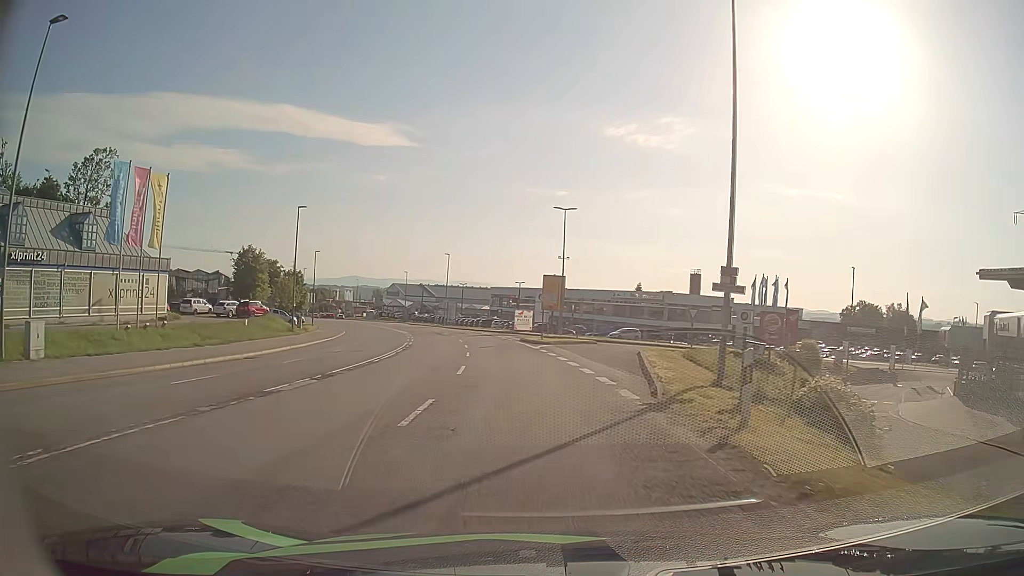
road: secondary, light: Day
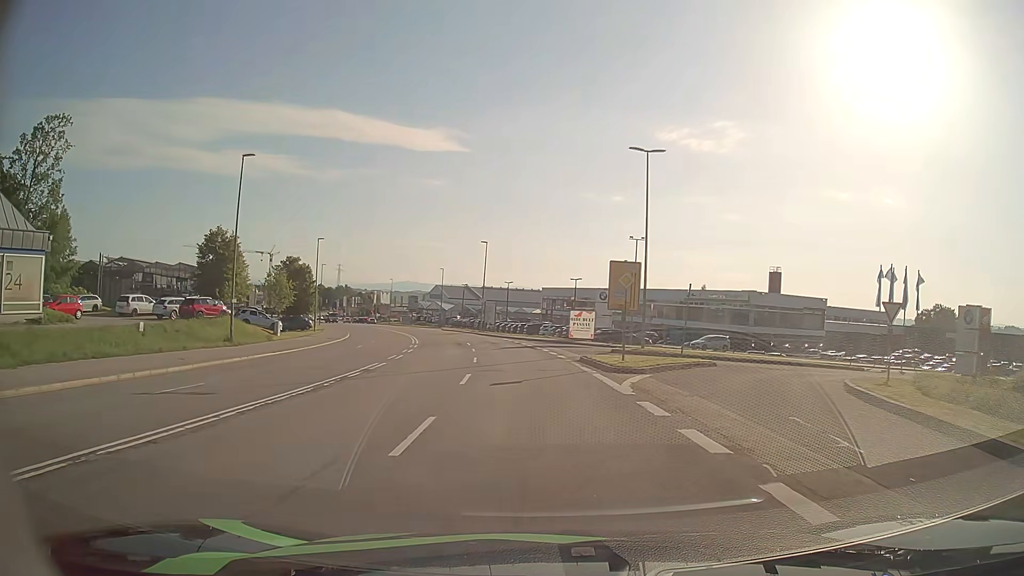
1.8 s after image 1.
(-0.8, +19.9) m; -5°
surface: asphalt
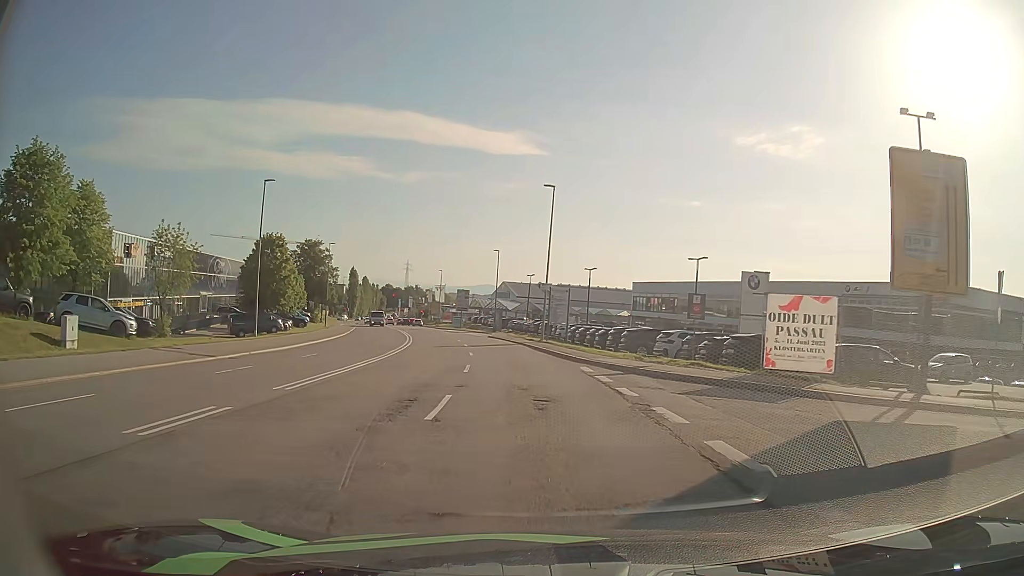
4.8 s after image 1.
(-1.9, +33.0) m; -7°
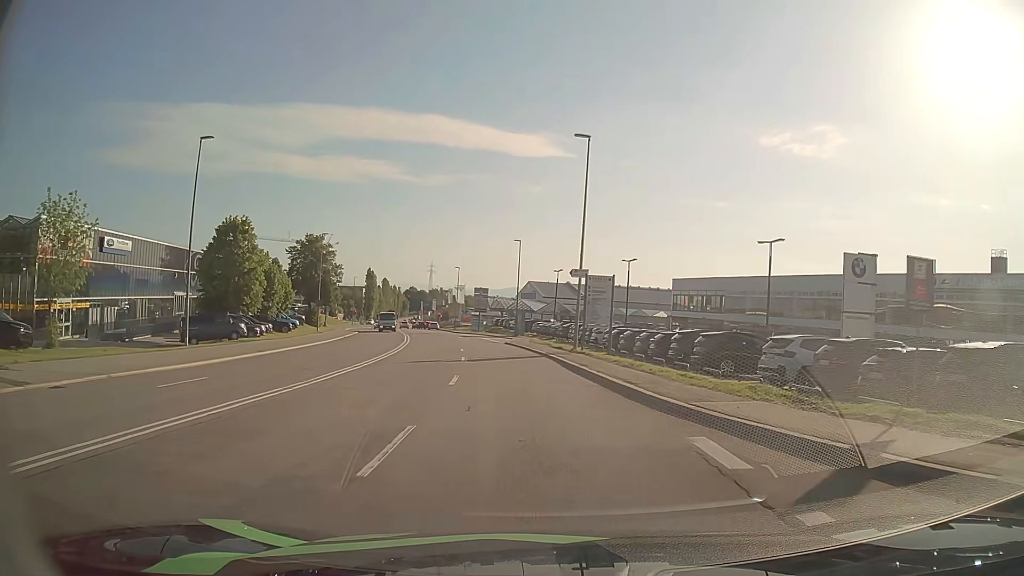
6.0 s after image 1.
(-0.3, +12.5) m; -2°
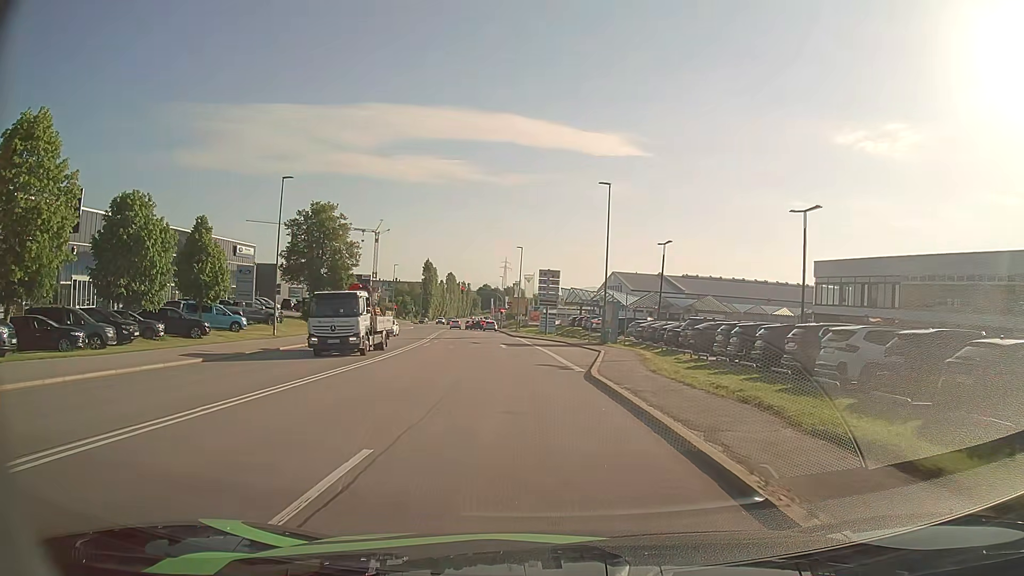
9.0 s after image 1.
(-1.7, +29.0) m; -7°
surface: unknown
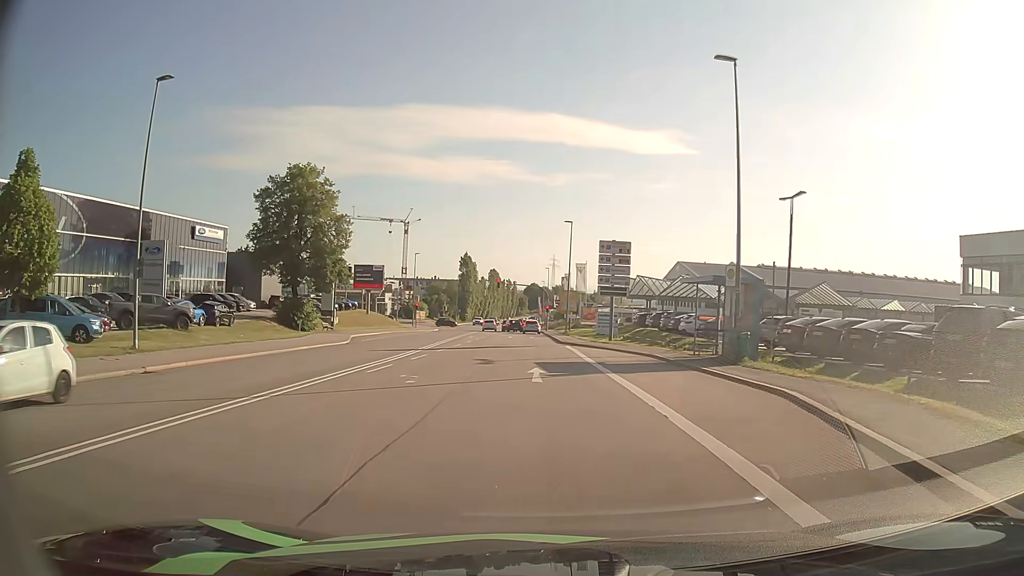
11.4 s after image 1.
(-0.8, +20.7) m; -4°
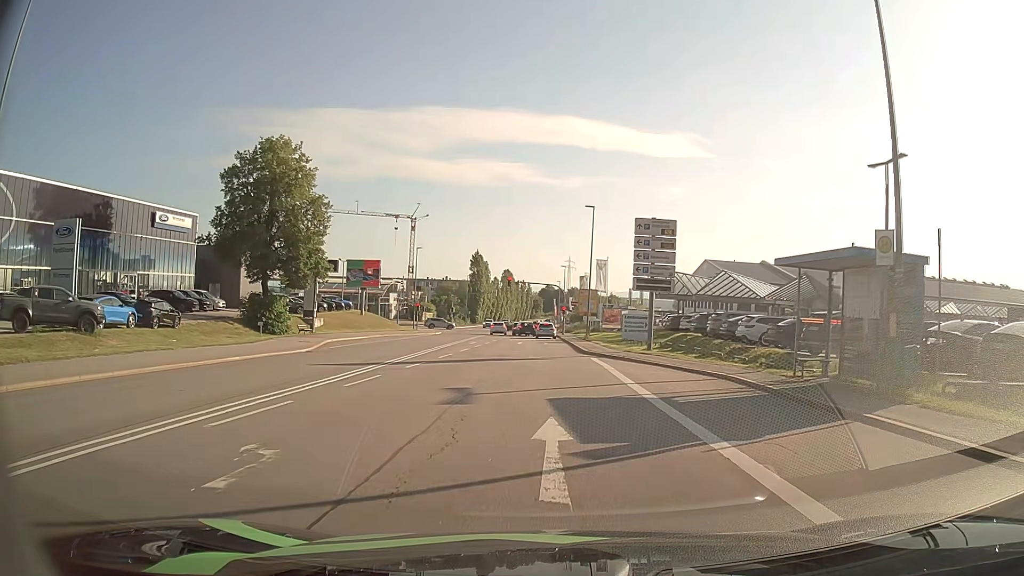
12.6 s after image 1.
(-0.1, +9.6) m; -1°
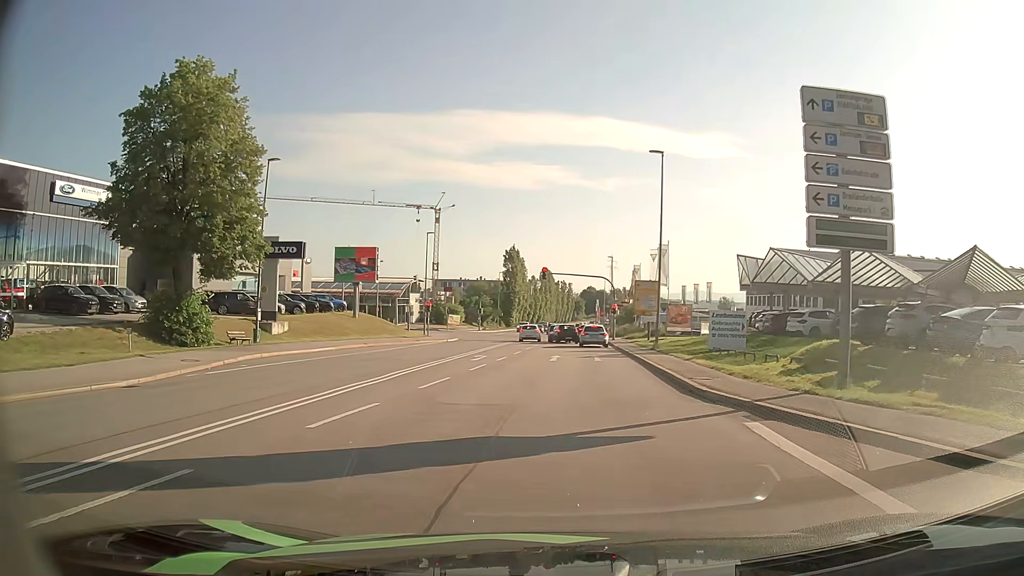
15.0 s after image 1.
(-0.3, +17.3) m; -4°
(0, +10) (-2, +20) (-2, +30) (-2, +40) (-2, +50) (-1, +60) (-1, +70) (-1, +80) (-8, +87) (-18, +88) m
